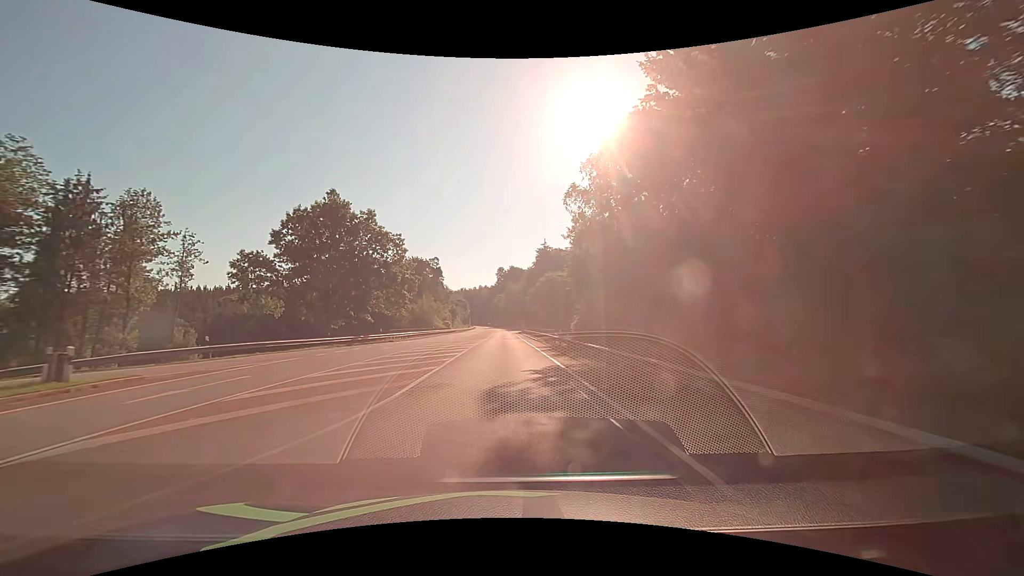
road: secondary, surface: asphalt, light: Day
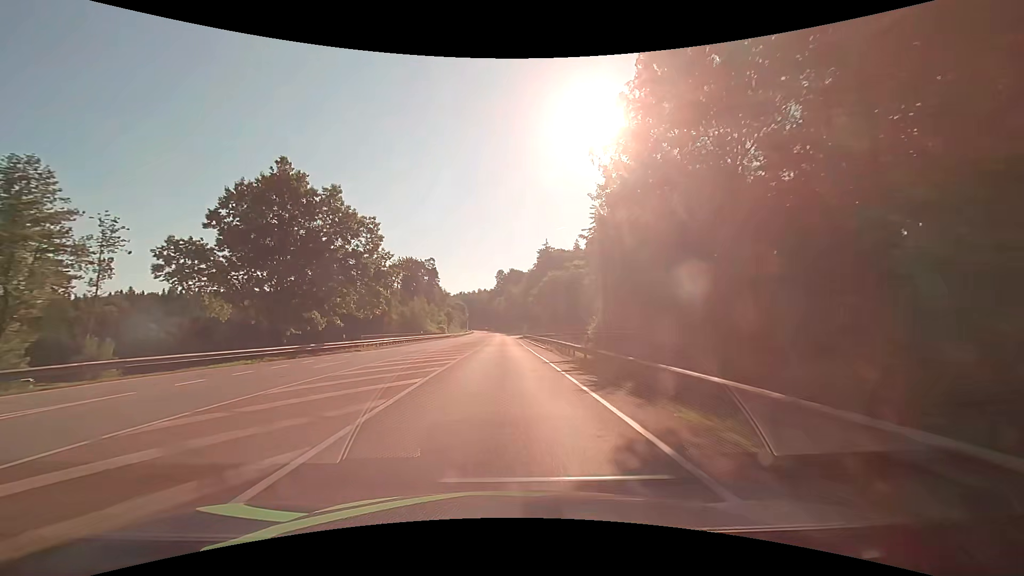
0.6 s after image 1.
(0.0, +10.7) m; 0°
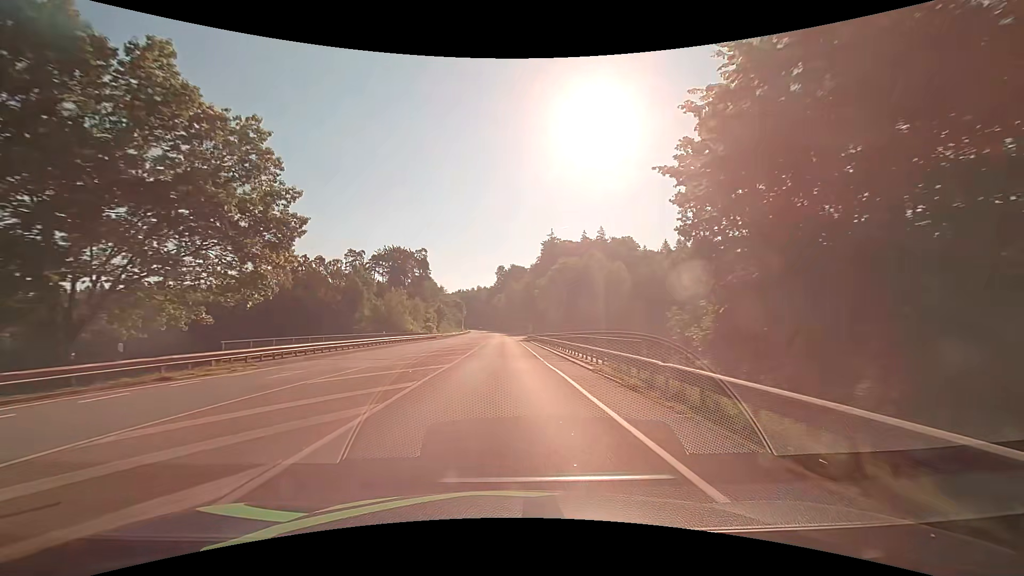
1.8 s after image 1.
(0.0, +21.4) m; 0°
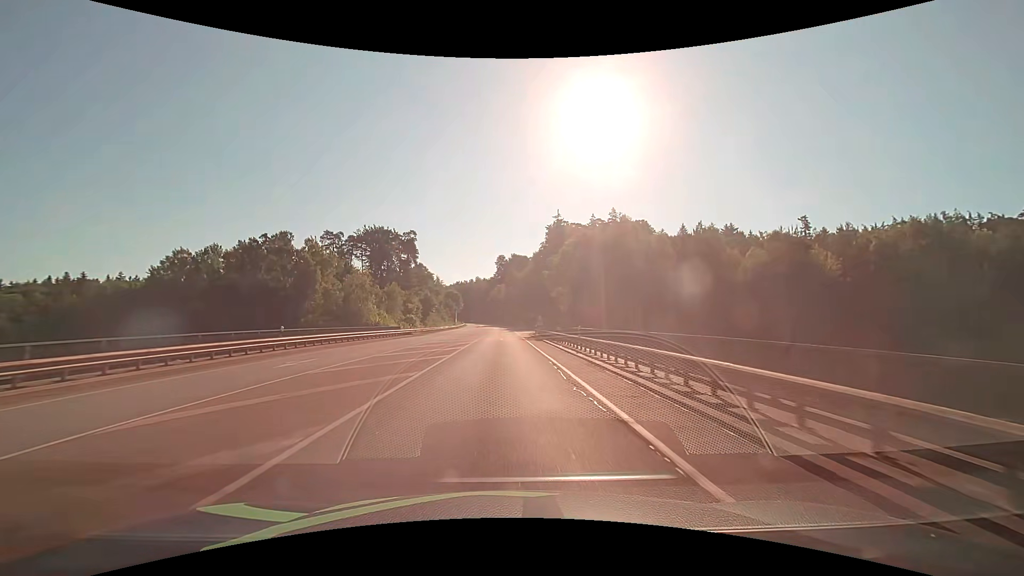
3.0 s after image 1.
(-0.1, +21.5) m; 0°
